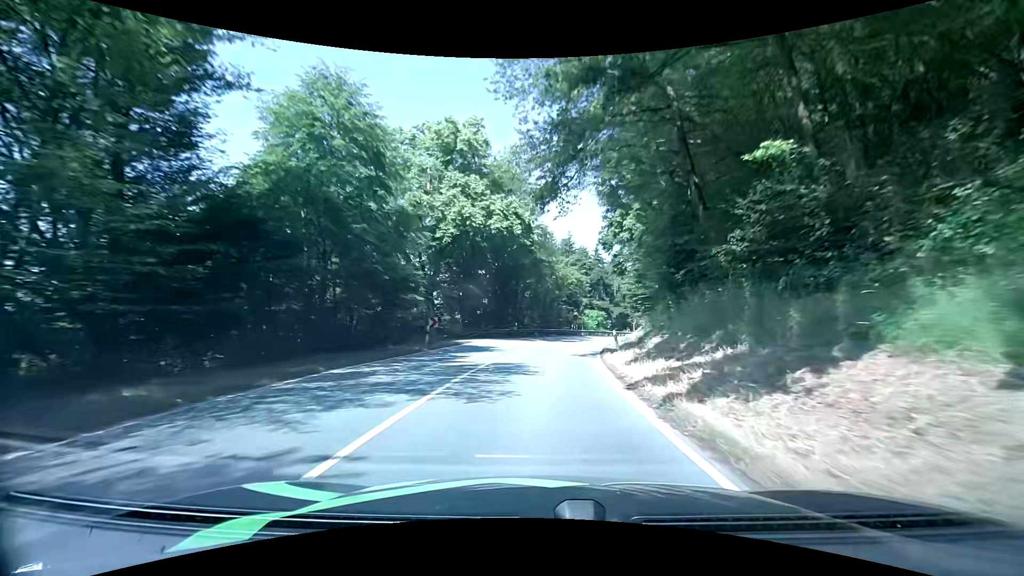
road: secondary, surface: asphalt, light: Day
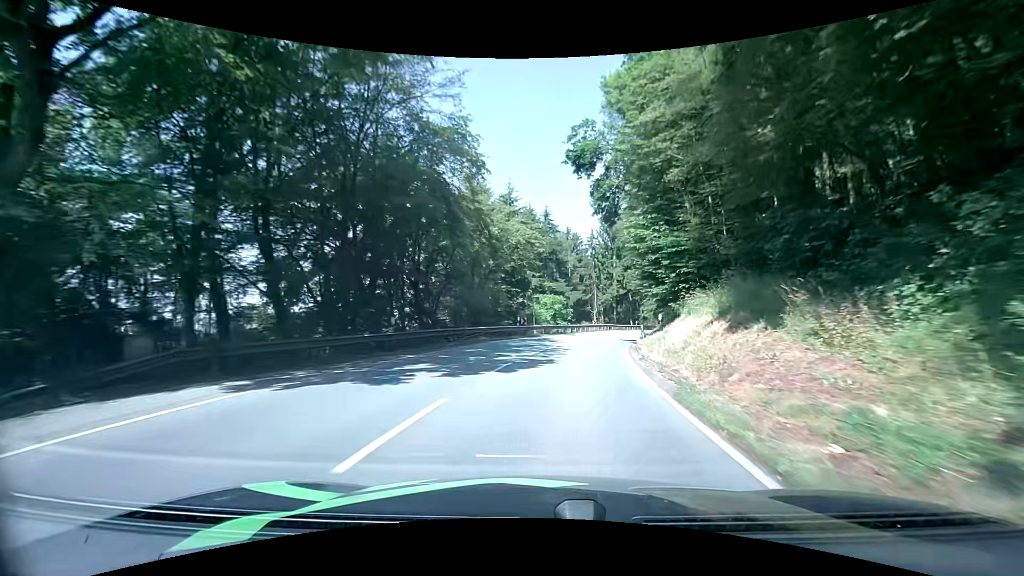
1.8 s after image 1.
(+1.0, +25.6) m; +6°
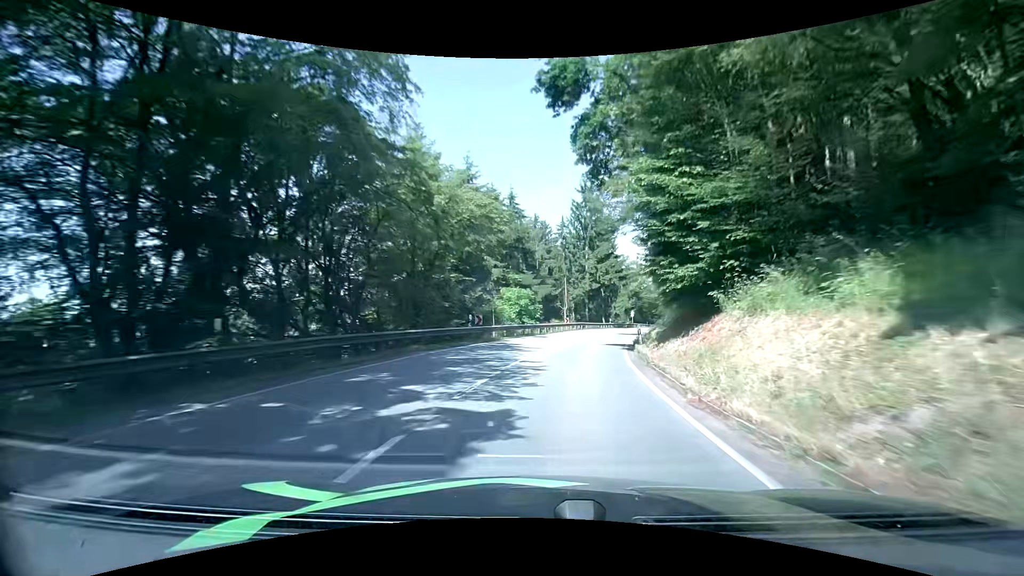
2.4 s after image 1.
(+0.3, +8.7) m; +4°
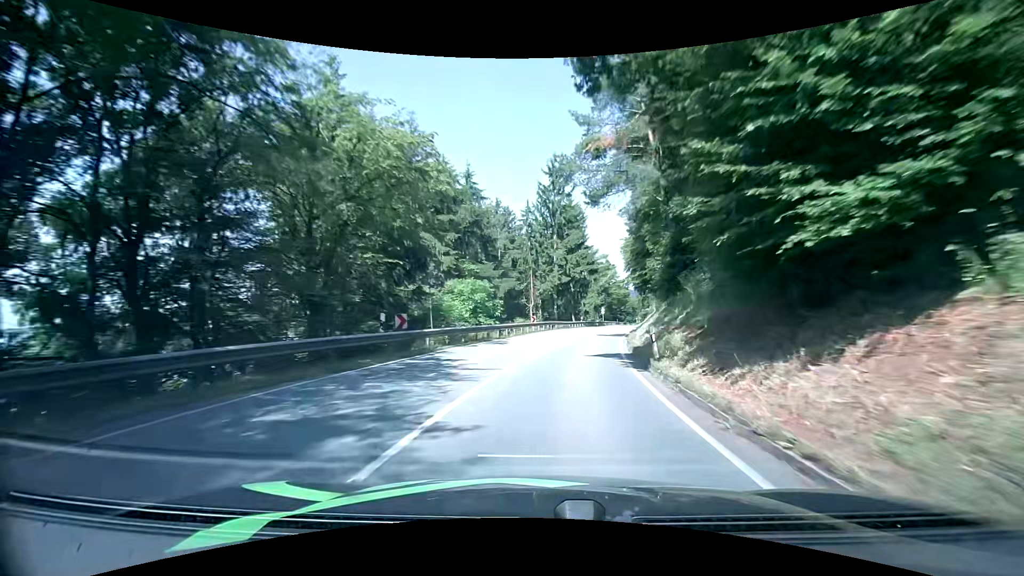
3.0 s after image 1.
(+0.3, +8.8) m; +4°
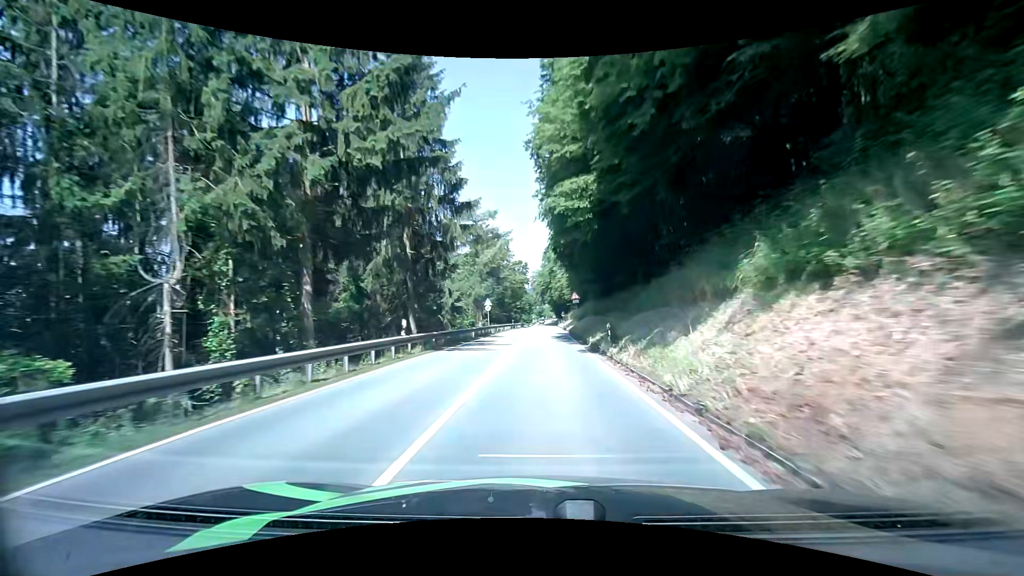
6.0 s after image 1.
(+6.5, +46.1) m; +13°
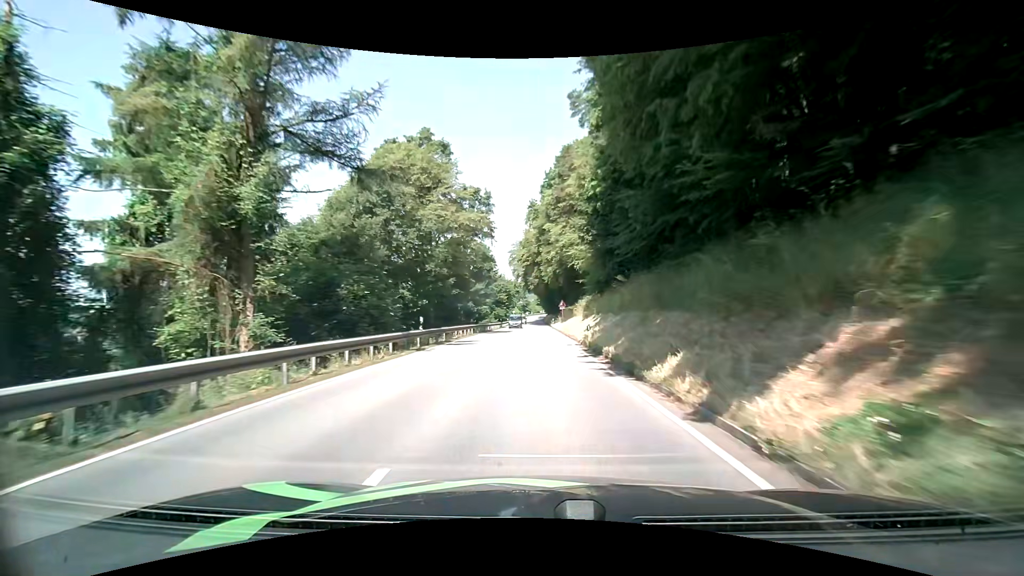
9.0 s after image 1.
(+1.1, +49.7) m; +1°
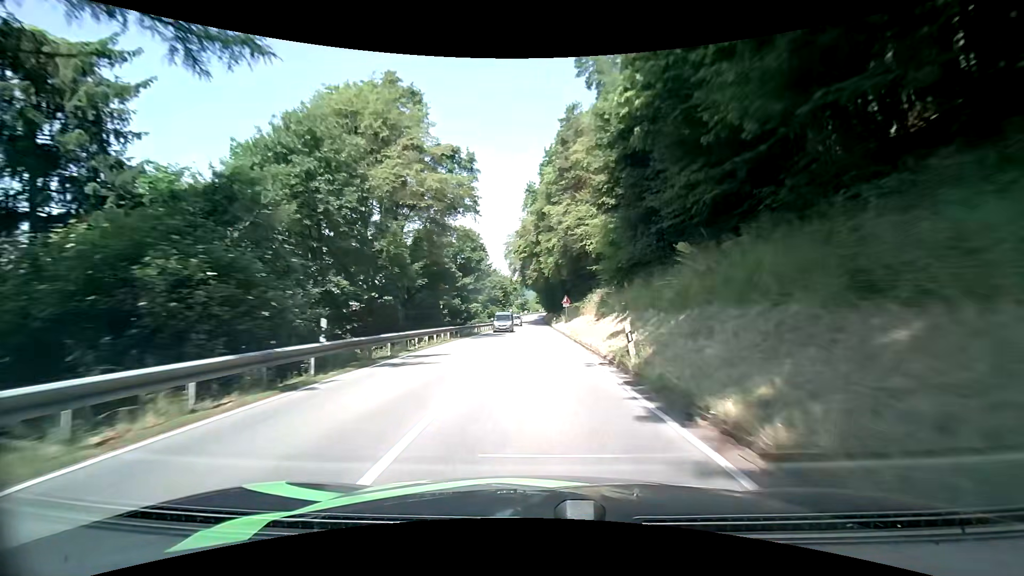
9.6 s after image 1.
(+0.1, +10.0) m; +1°
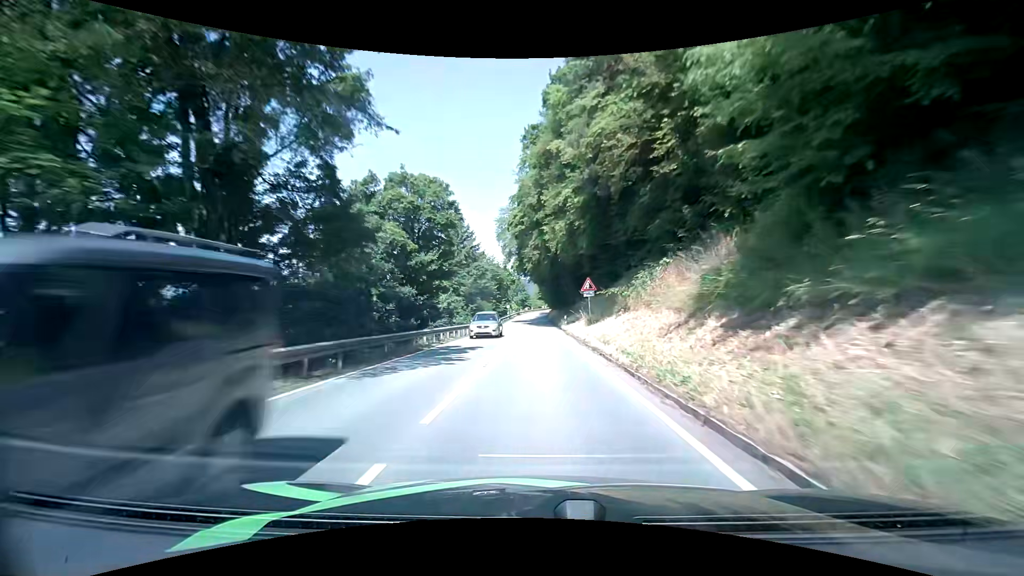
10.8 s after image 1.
(-0.2, +20.4) m; -1°
(0, +10) (0, +20) (0, +30) (0, +40) (0, +50) (-1, +60) (-1, +70) (-1, +80) (-1, +90) (-1, +100) m
